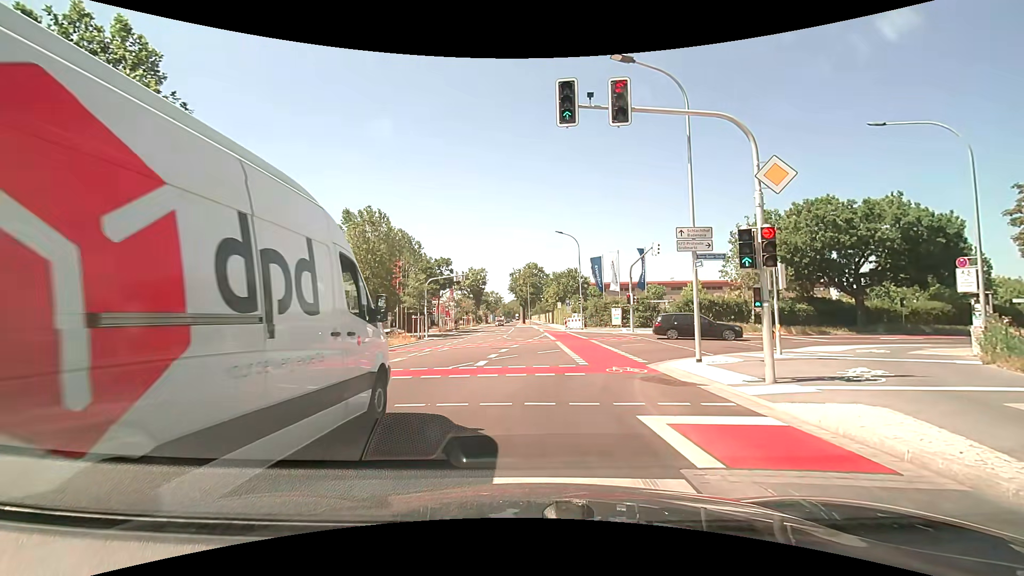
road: tertiary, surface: asphalt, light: Day
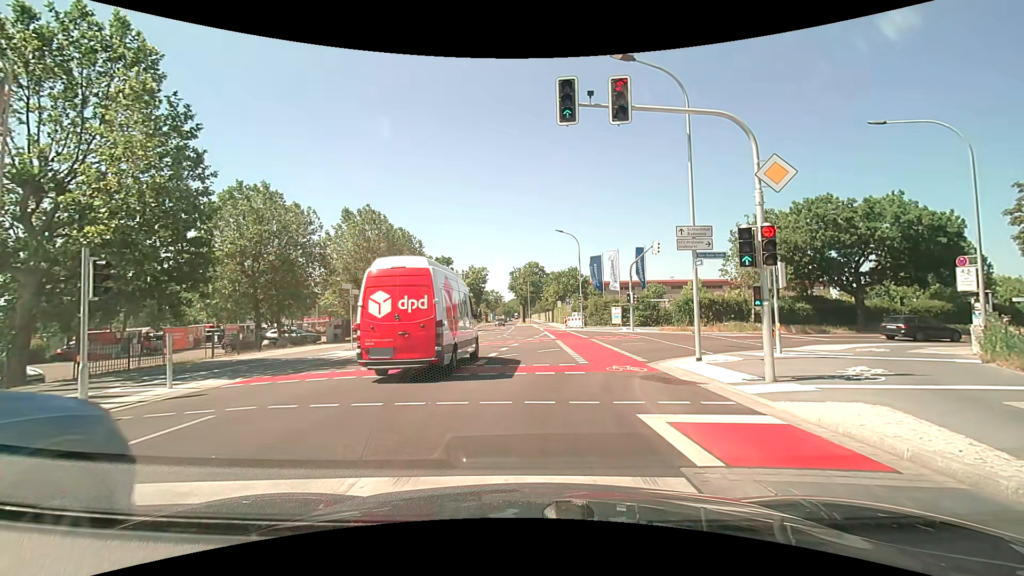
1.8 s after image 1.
(0.0, +0.1) m; 0°
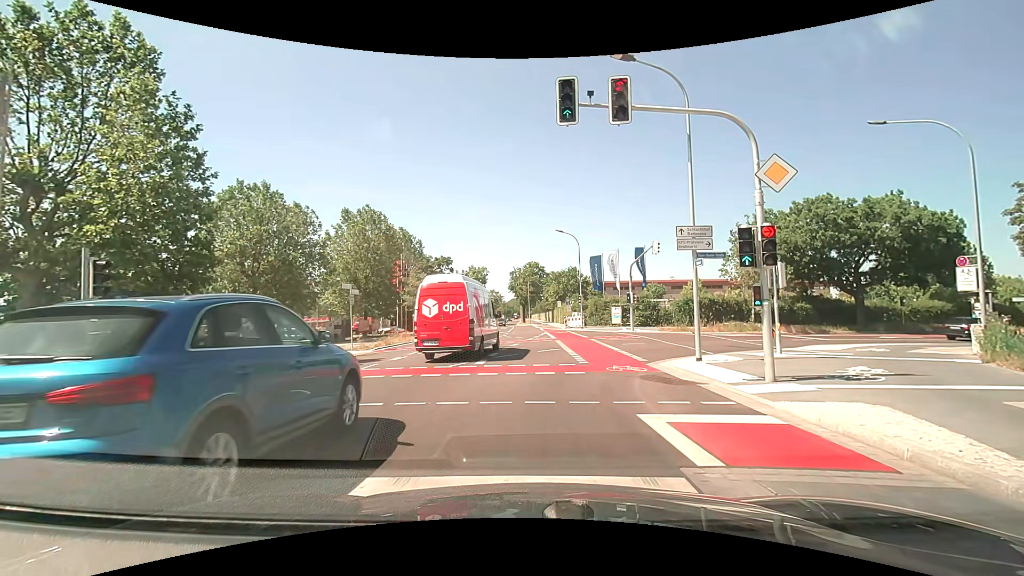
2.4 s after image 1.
(0.0, 0.0) m; 0°
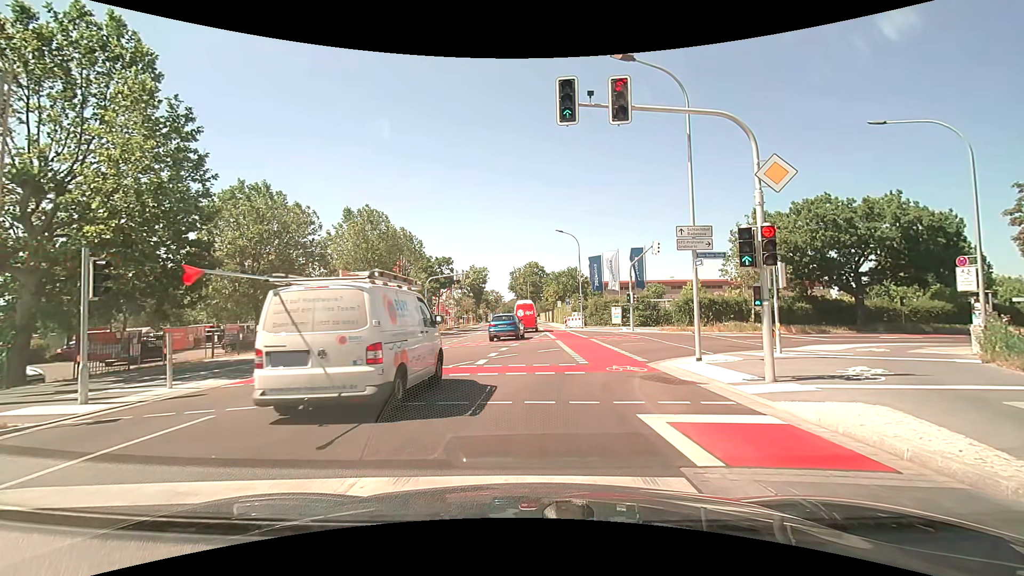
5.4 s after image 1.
(0.0, 0.0) m; 0°
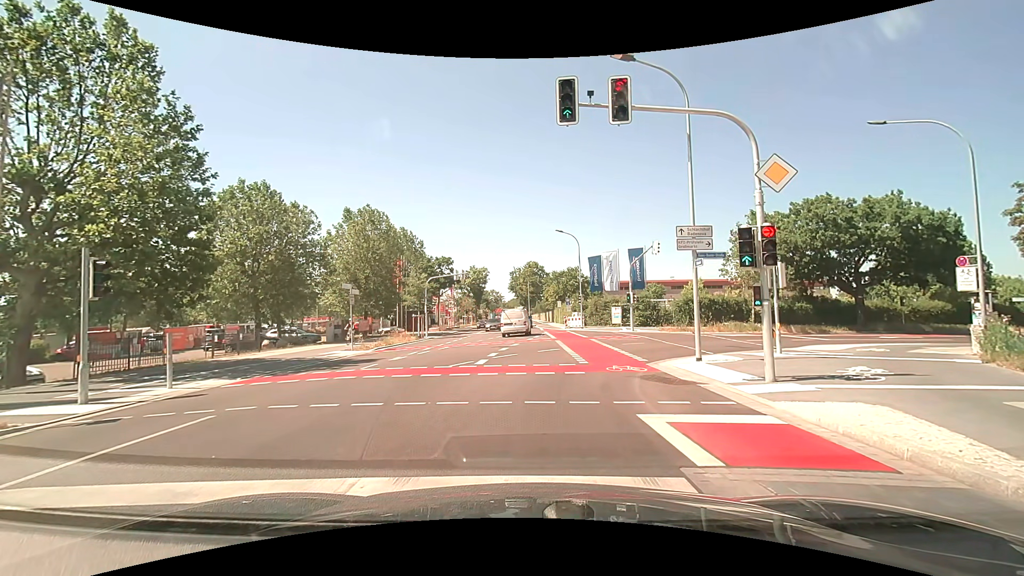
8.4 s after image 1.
(0.0, 0.0) m; 0°
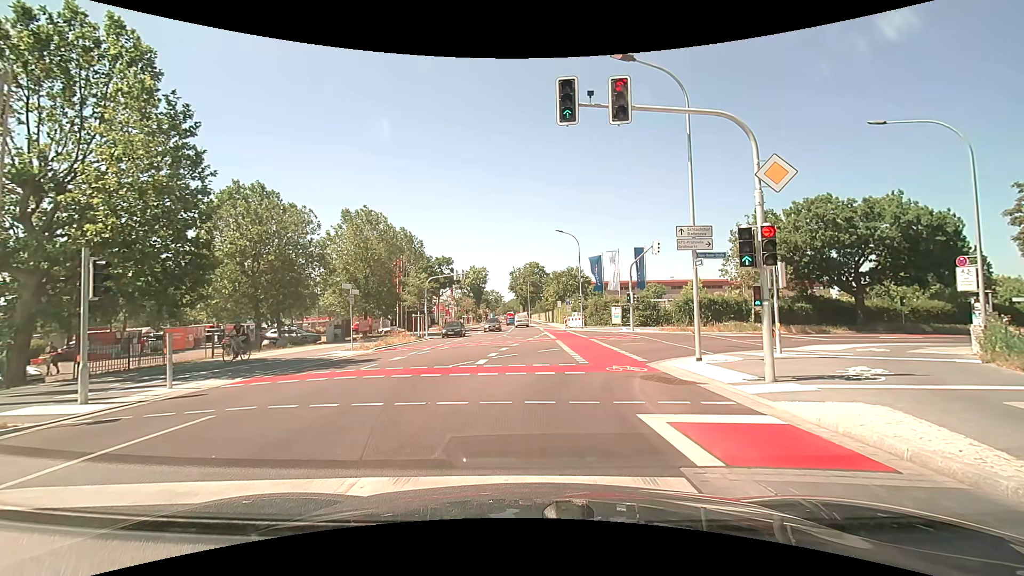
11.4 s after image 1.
(0.0, 0.0) m; 0°
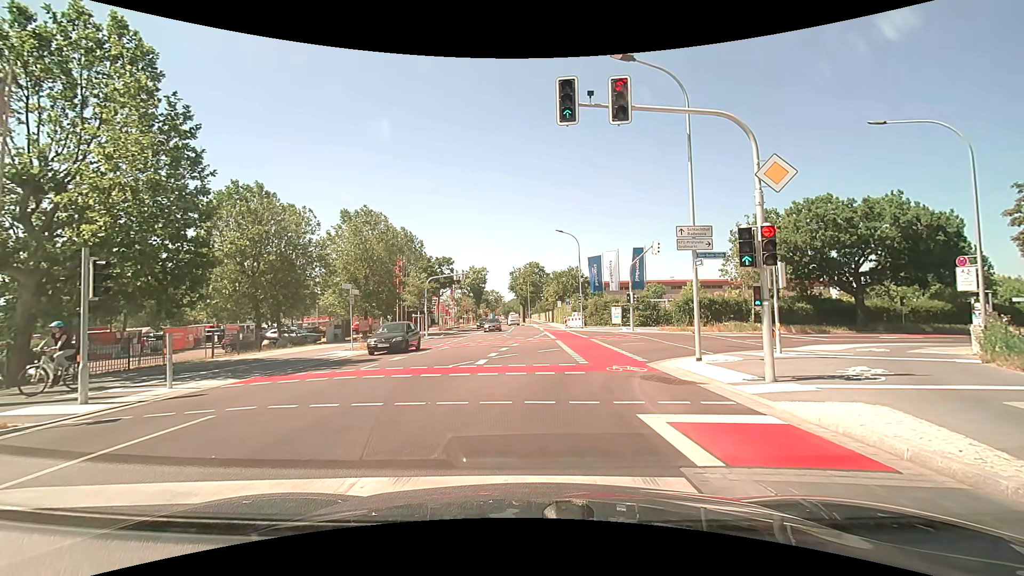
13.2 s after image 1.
(0.0, 0.0) m; 0°
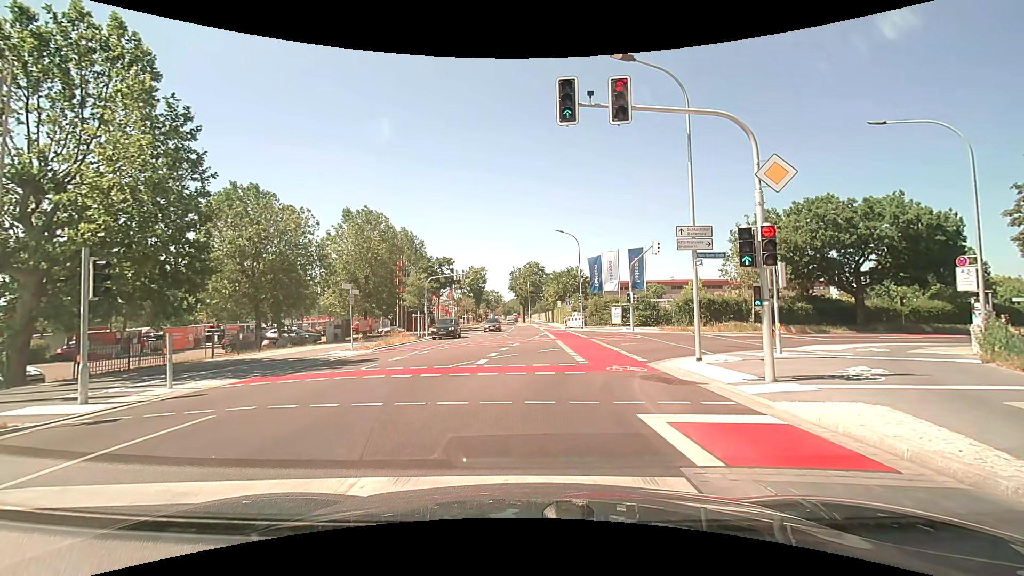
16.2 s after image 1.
(0.0, 0.0) m; 0°
(0, +10) (+3, +19) (+10, +27) (+19, +31) (+28, +35) (+37, +38) (+46, +42) (+56, +46) (+65, +50) (+74, +53) m
